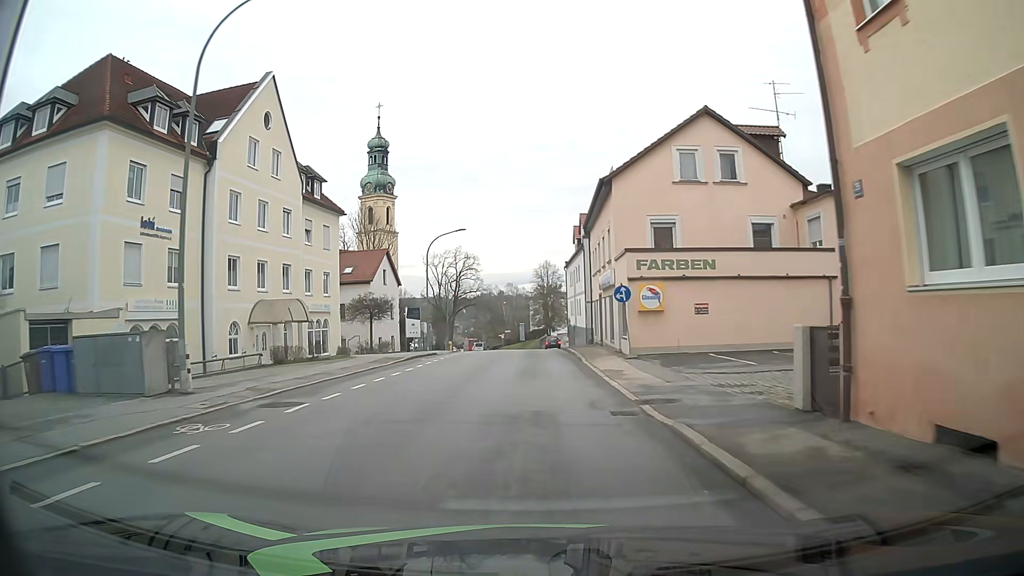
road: tertiary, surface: asphalt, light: Day
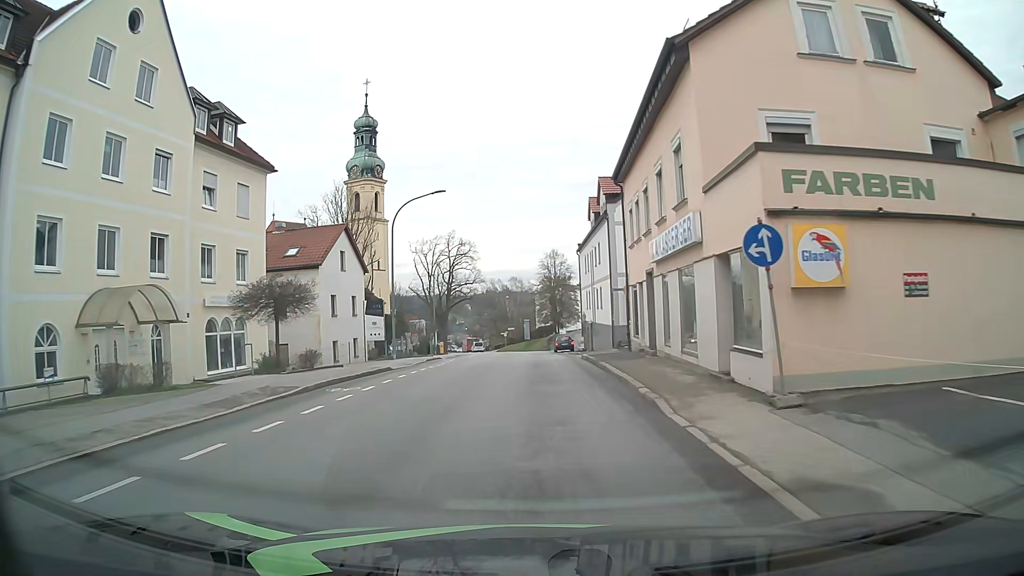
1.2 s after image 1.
(0.0, +13.8) m; 0°
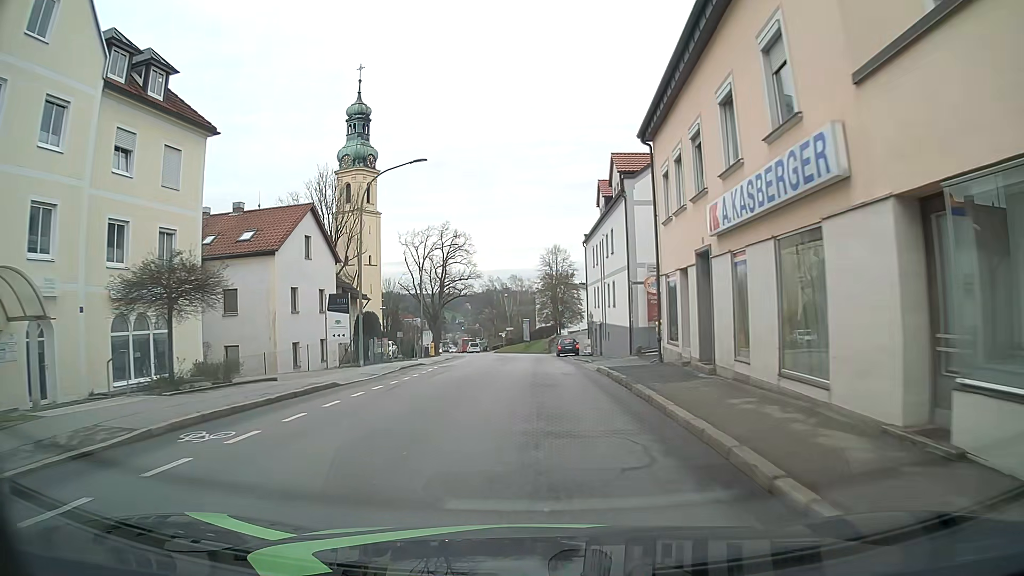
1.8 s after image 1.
(0.0, +6.8) m; 0°
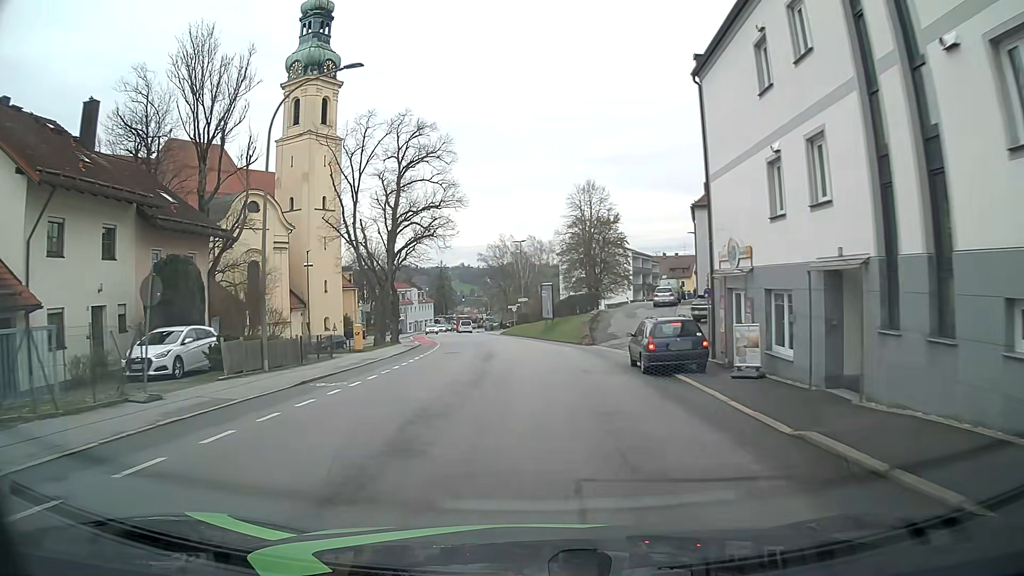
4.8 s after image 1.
(-0.5, +34.5) m; -2°
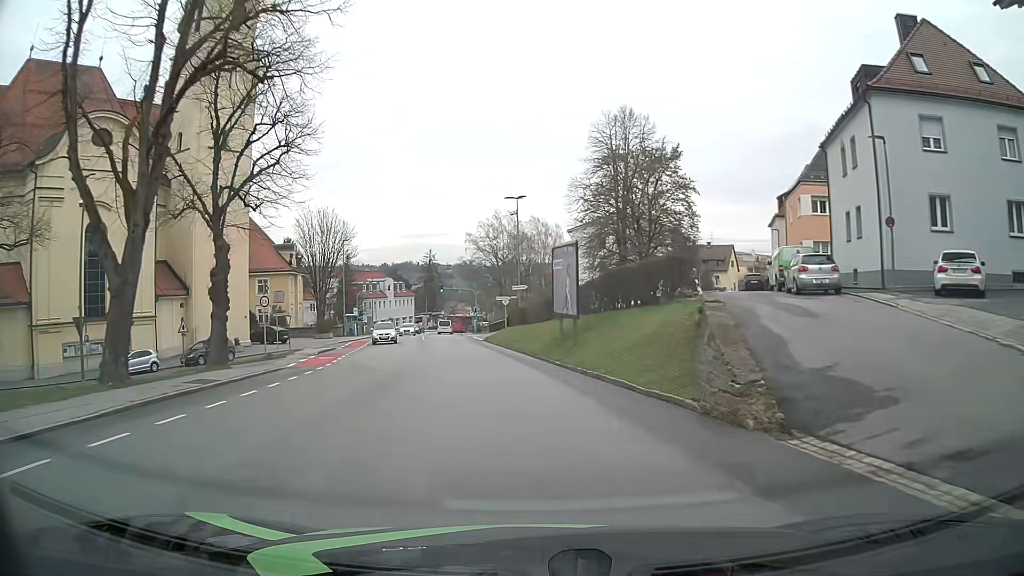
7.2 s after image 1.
(-0.1, +28.3) m; -1°
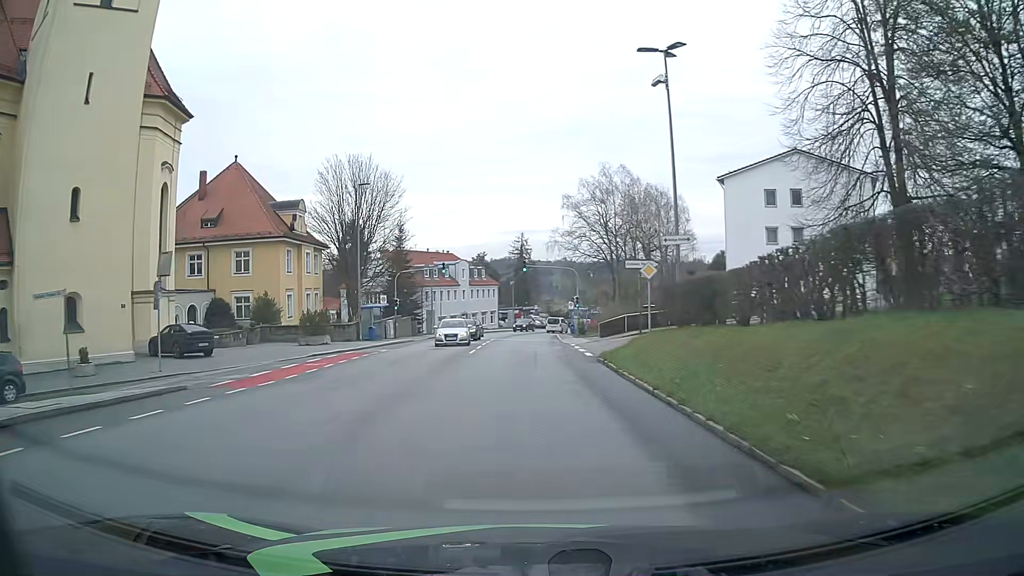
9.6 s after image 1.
(-2.3, +28.6) m; -9°
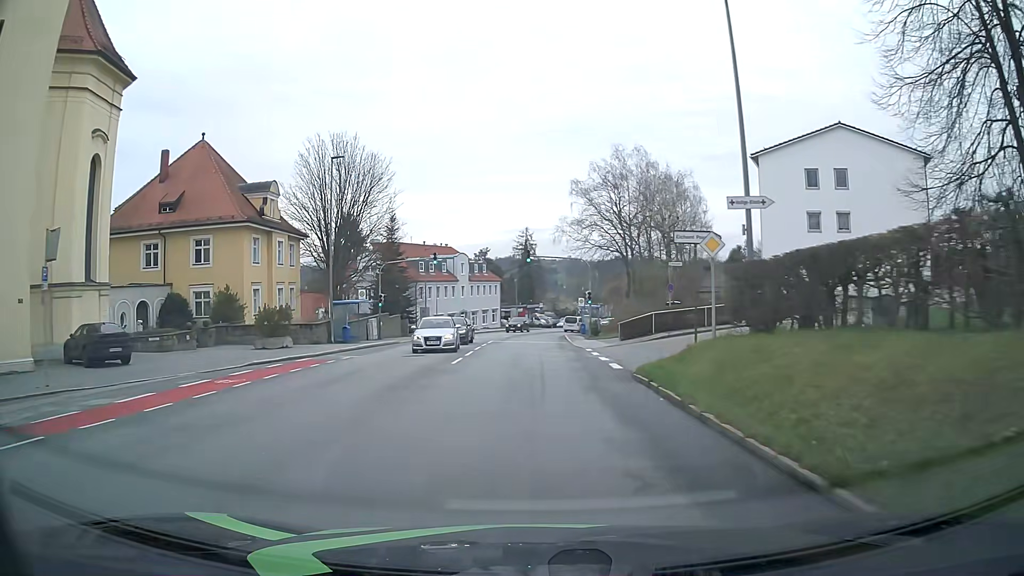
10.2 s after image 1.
(0.0, +7.3) m; 0°
